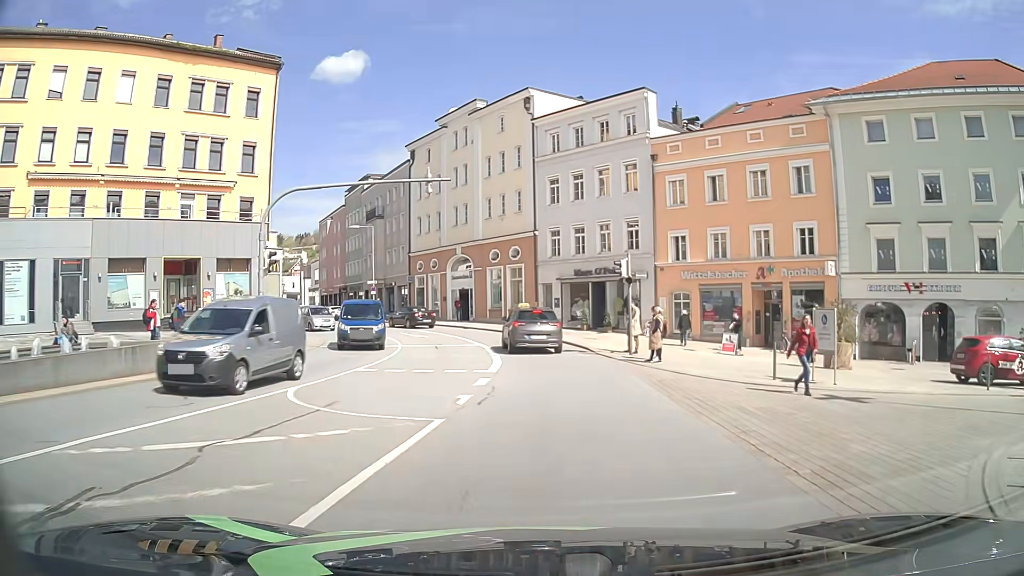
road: primary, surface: asphalt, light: Day
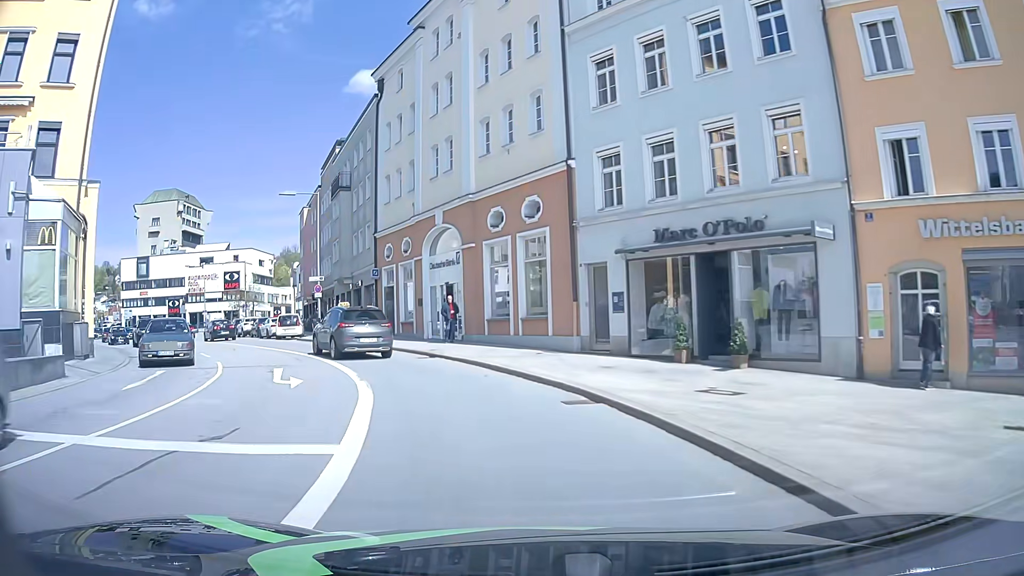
(+0.3, +21.6) m; -4°
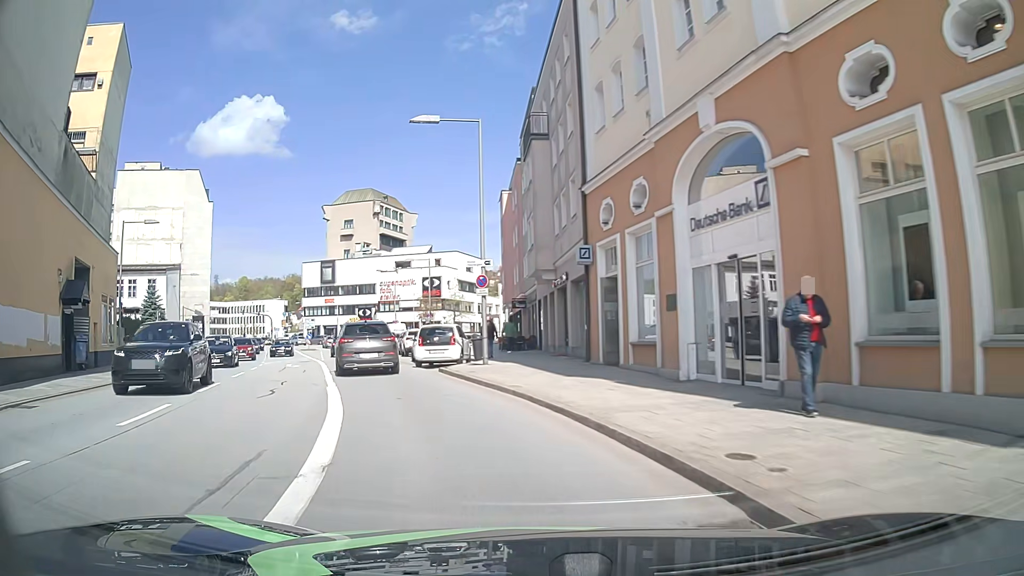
(-2.4, +16.1) m; -19°
